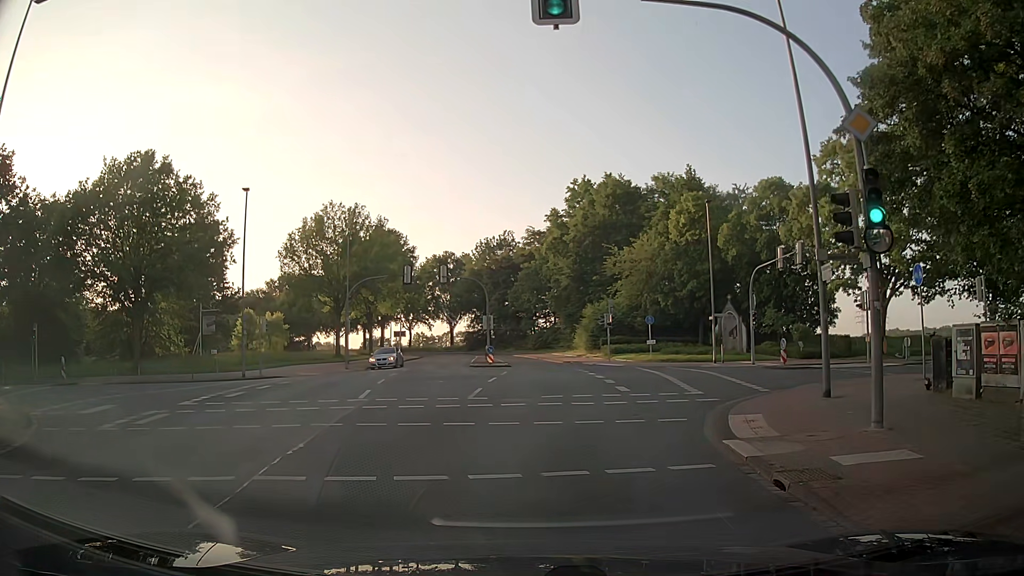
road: tertiary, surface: asphalt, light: Day
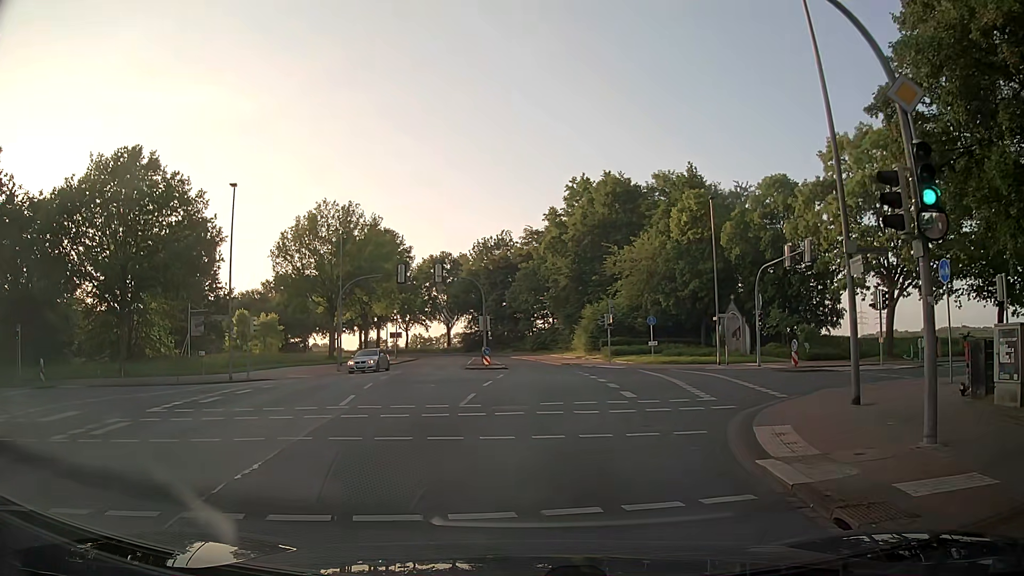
(0.0, +1.6) m; -2°
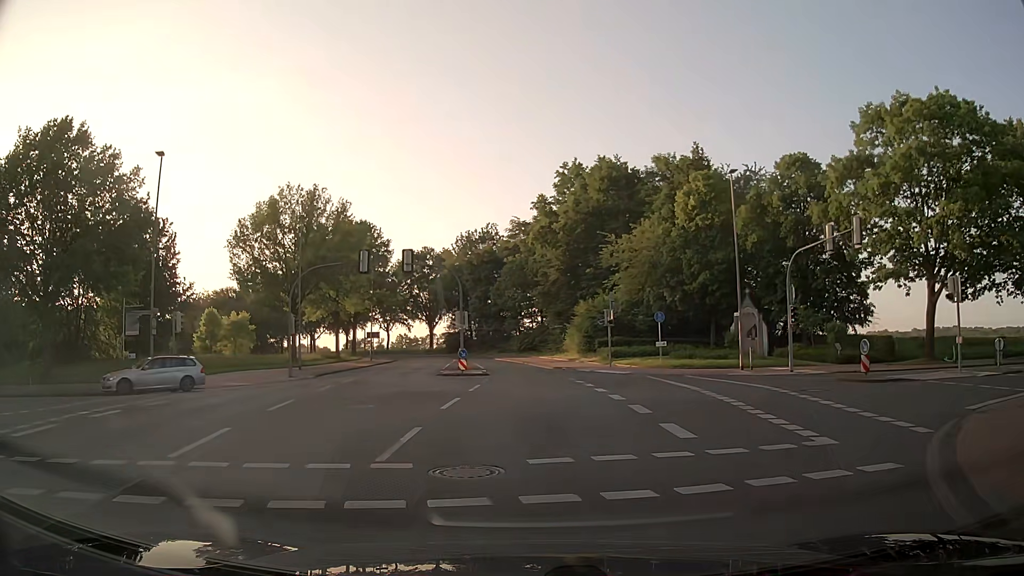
(+0.2, +7.3) m; +1°
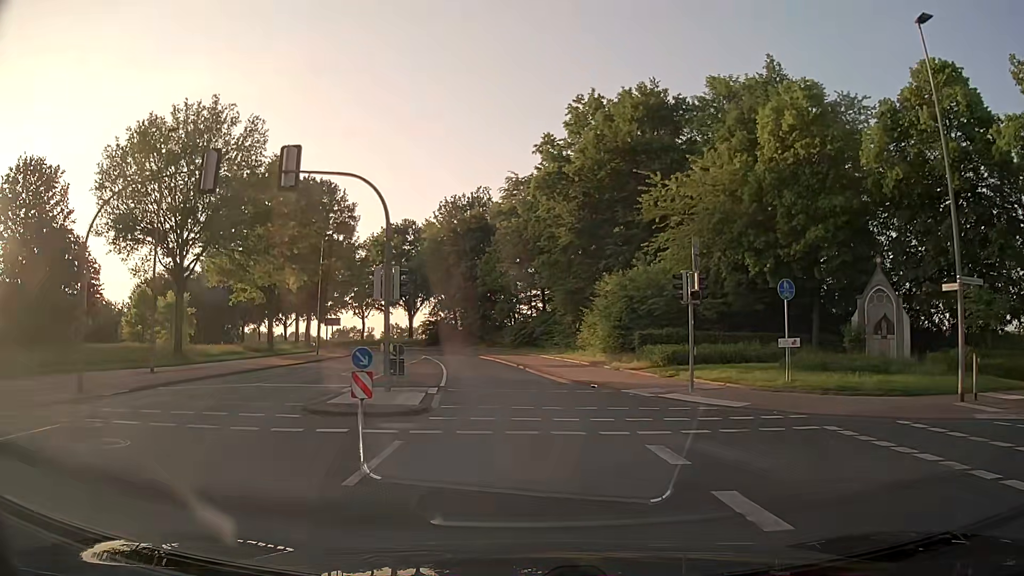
(+0.9, +19.9) m; +3°
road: secondary
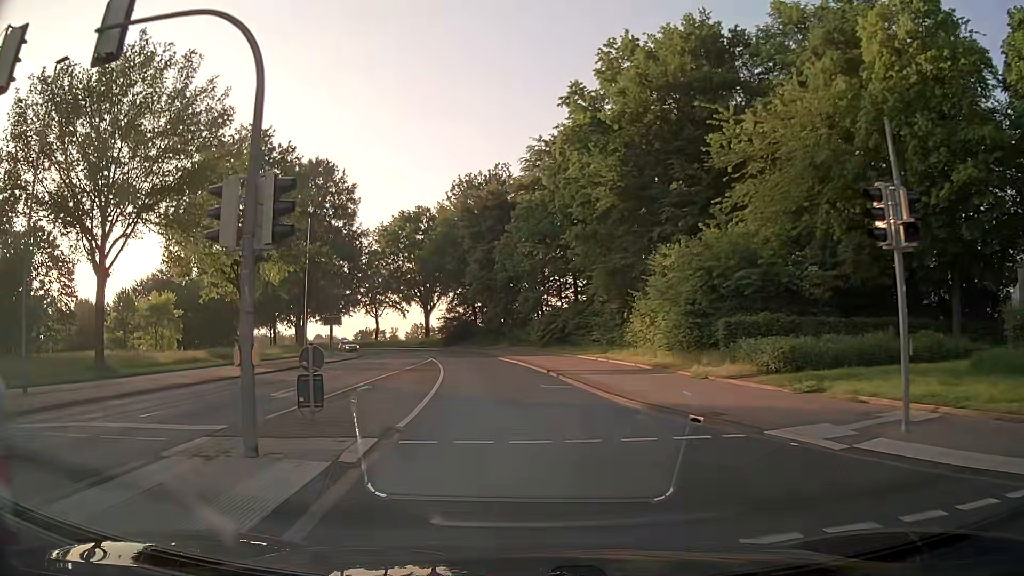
(-0.2, +10.4) m; -2°
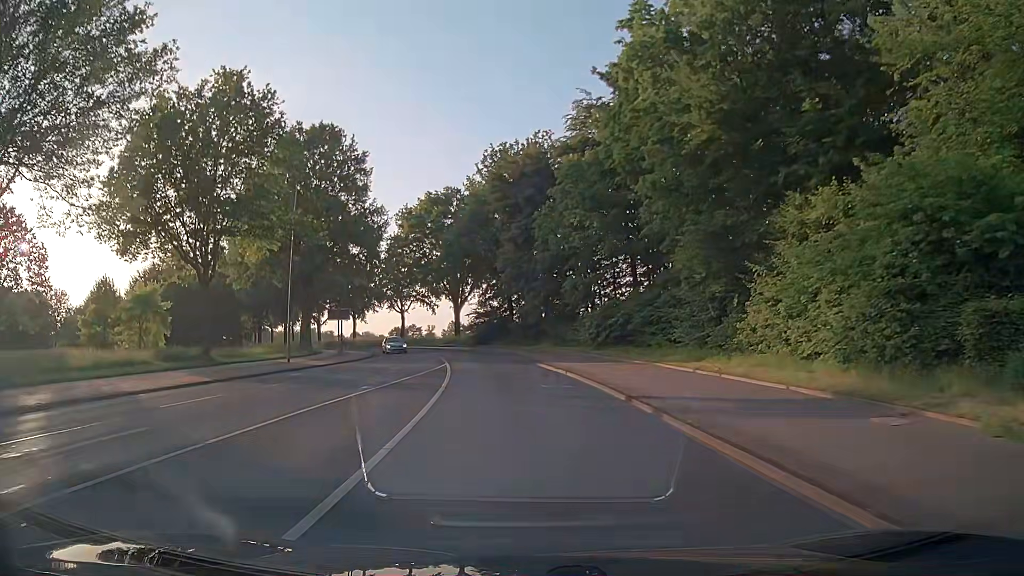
(-0.6, +11.5) m; -5°
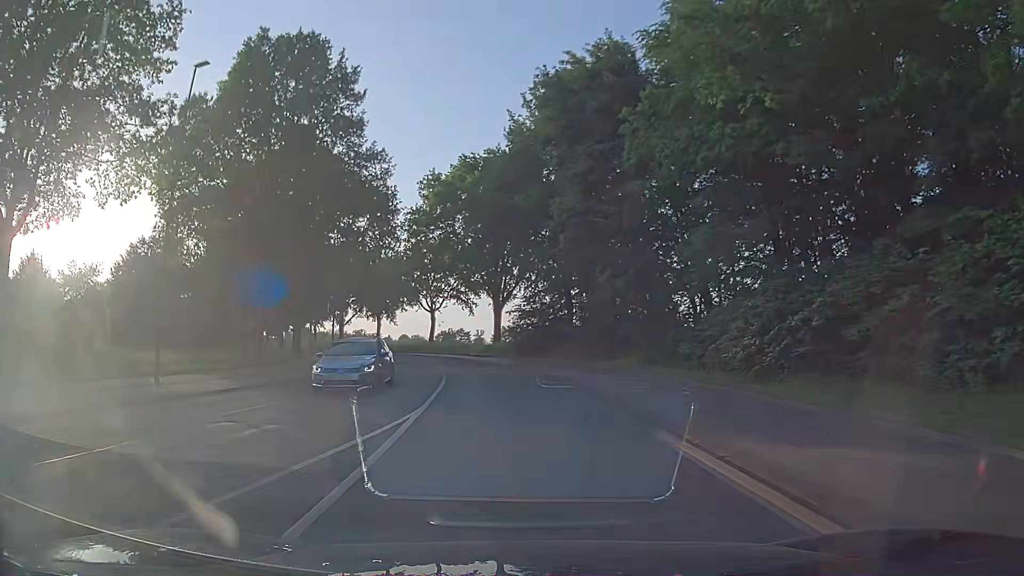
(-0.5, +19.3) m; -5°
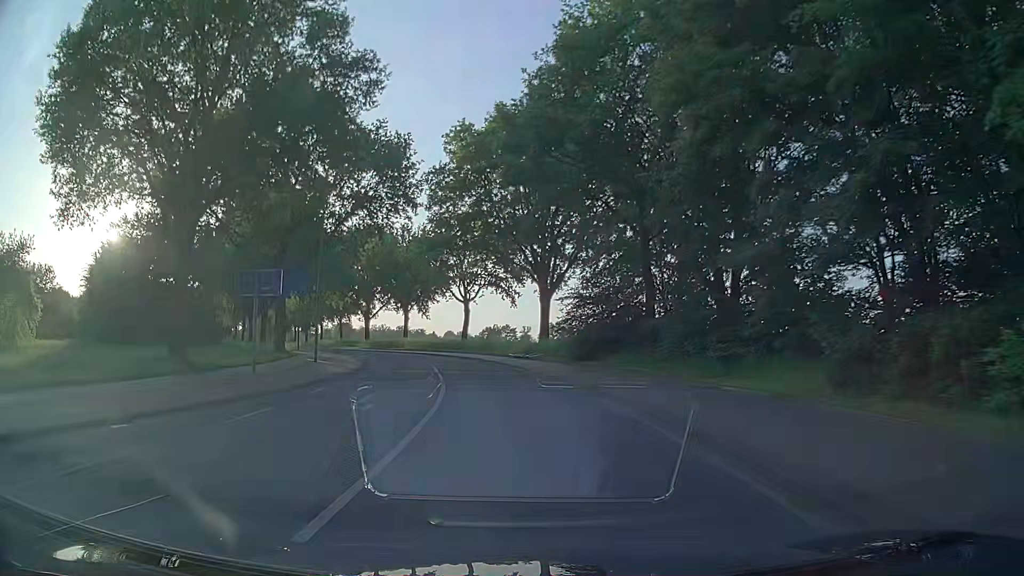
(-0.3, +13.9) m; -3°
(0, +10) (-1, +20) (-2, +30) (-5, +40) (-7, +49) (-11, +59) (-15, +68) (-20, +76) (-25, +85) (-29, +94) m
